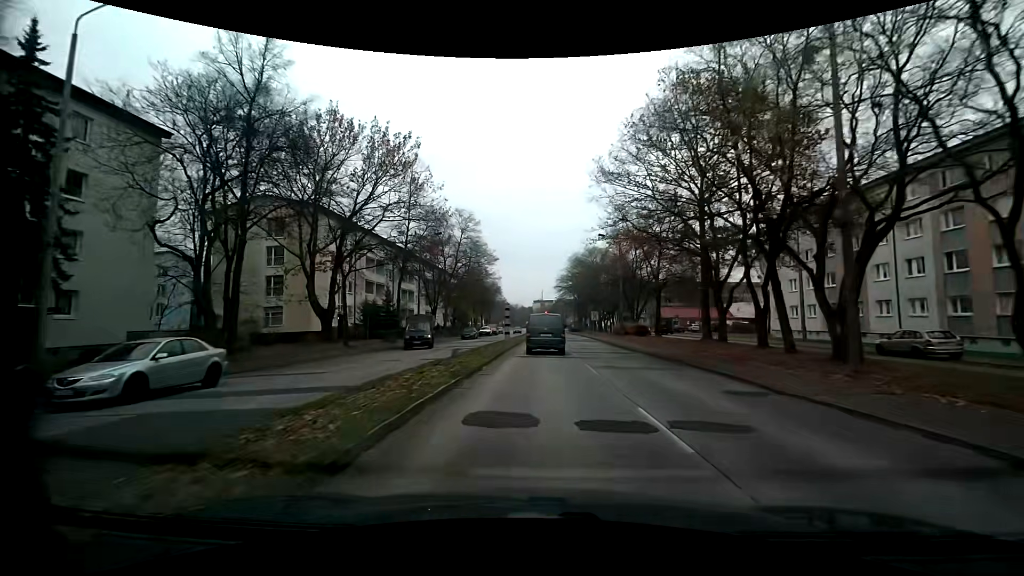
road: tertiary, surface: asphalt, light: Day
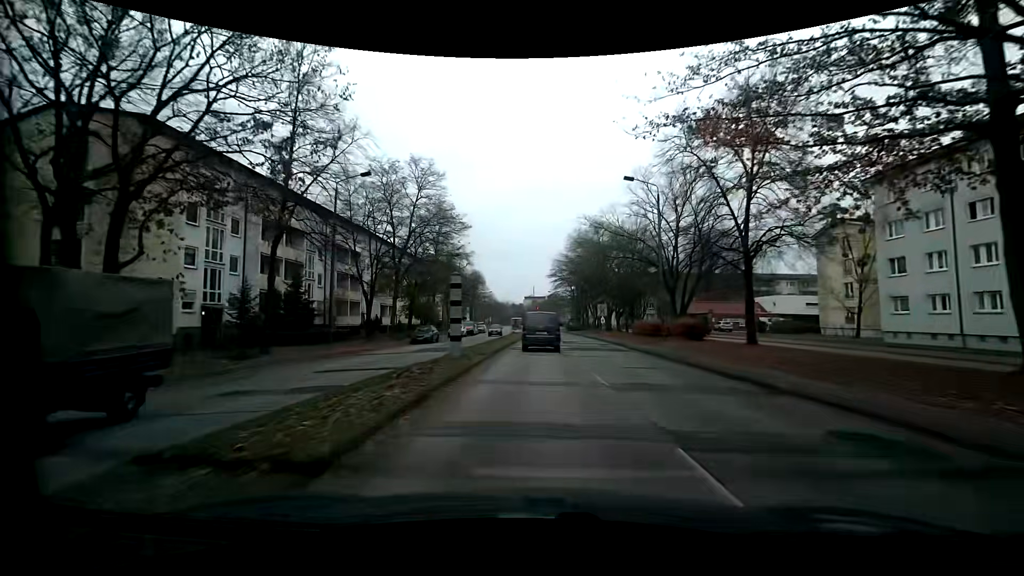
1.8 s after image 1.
(+0.2, +20.9) m; +1°
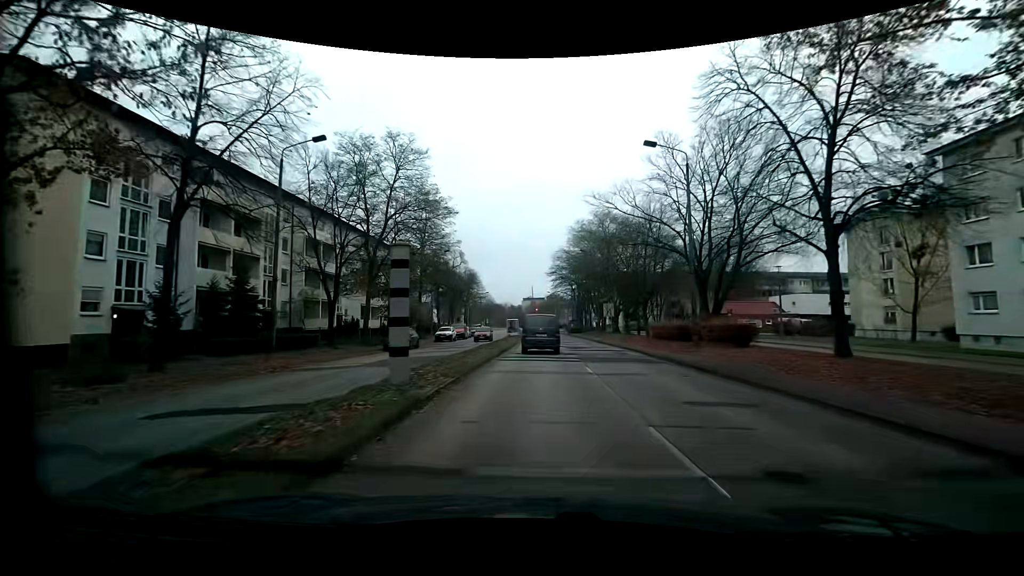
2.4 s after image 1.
(0.0, +7.0) m; 0°
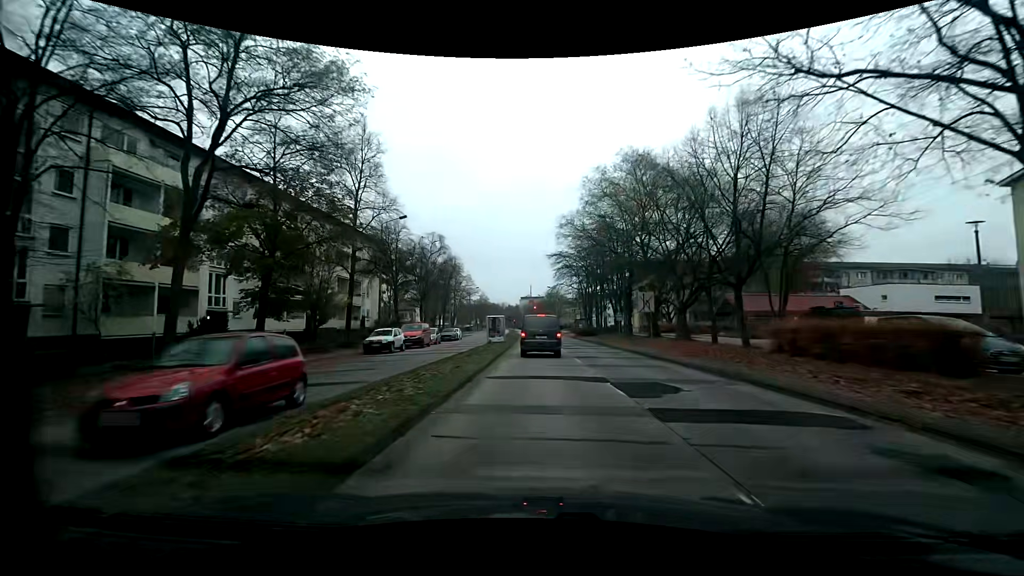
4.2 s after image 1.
(+0.2, +21.2) m; +1°
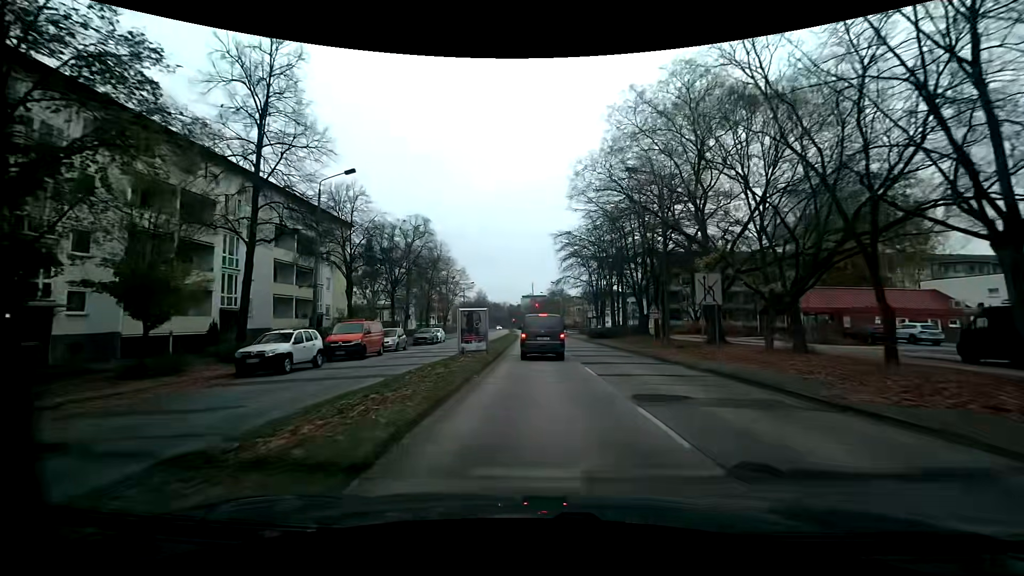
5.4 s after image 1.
(0.0, +13.3) m; -1°
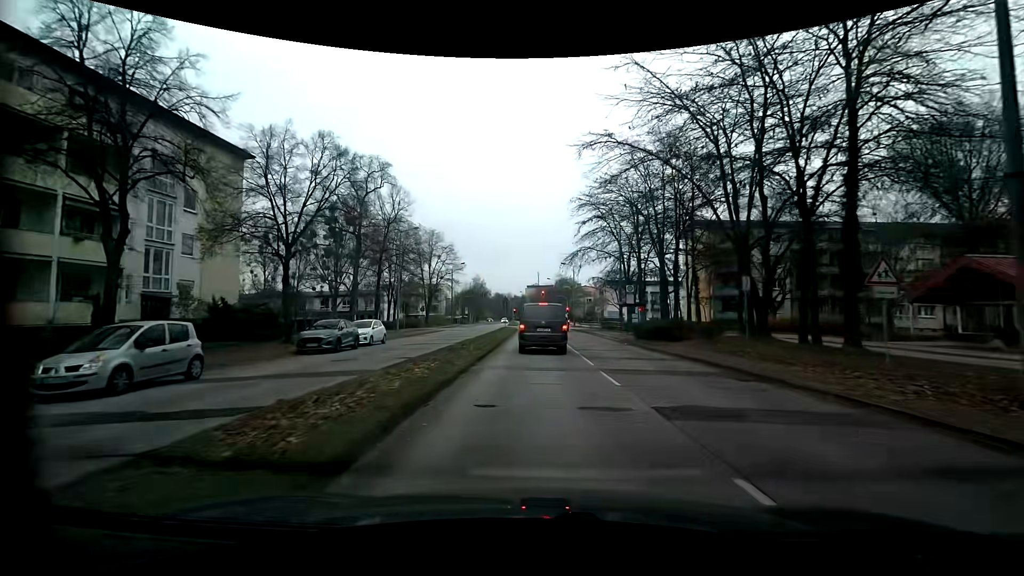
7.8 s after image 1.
(0.0, +22.0) m; 0°
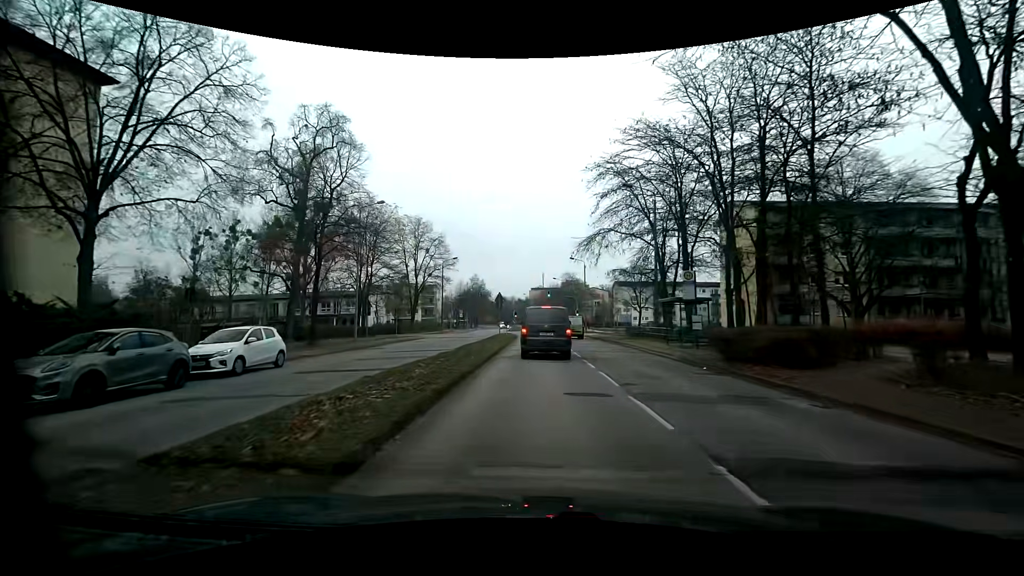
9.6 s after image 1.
(-0.1, +12.7) m; 0°
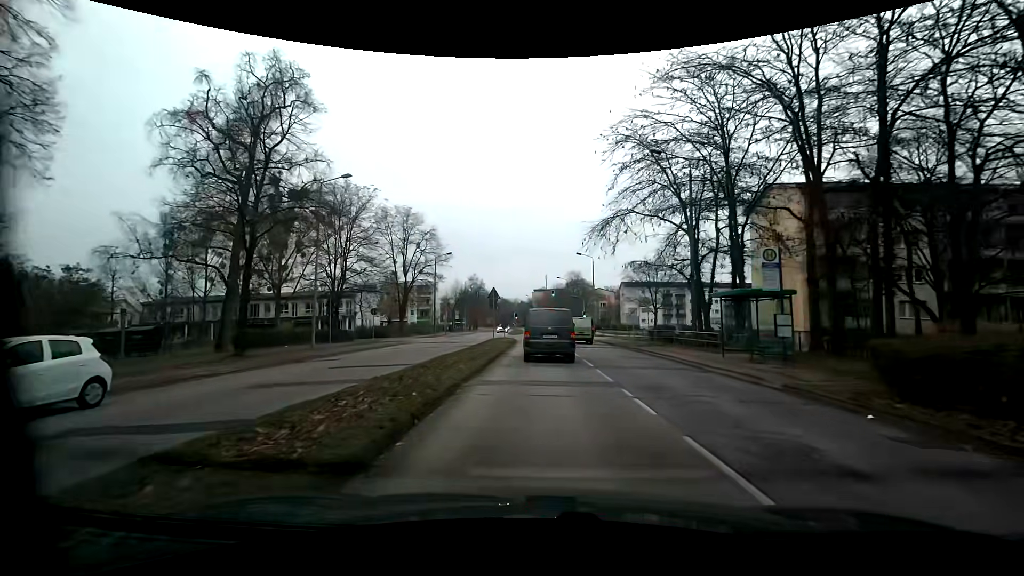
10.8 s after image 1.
(-0.1, +7.8) m; 0°
